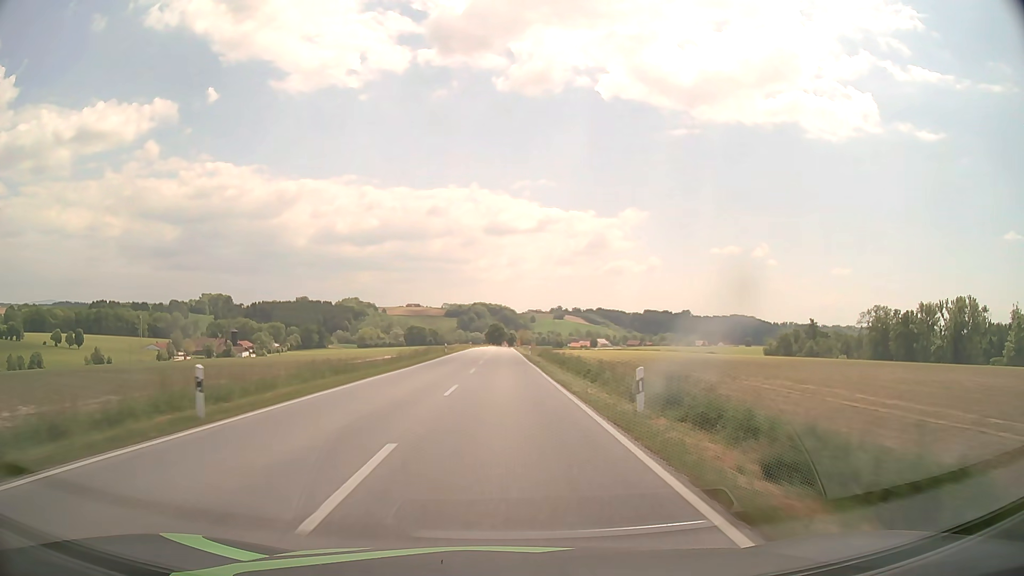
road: secondary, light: Day
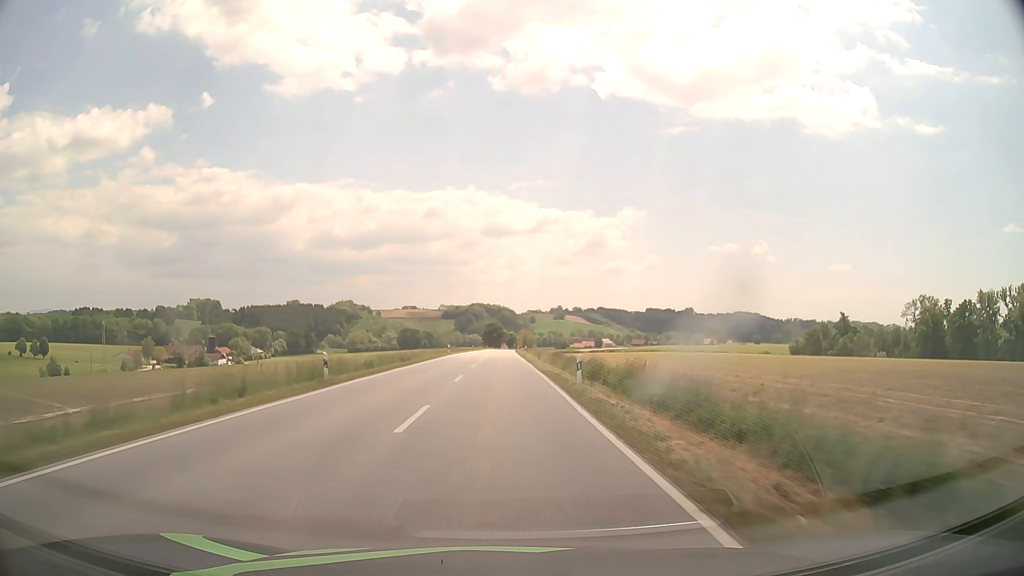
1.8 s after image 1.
(+0.1, +42.5) m; 0°
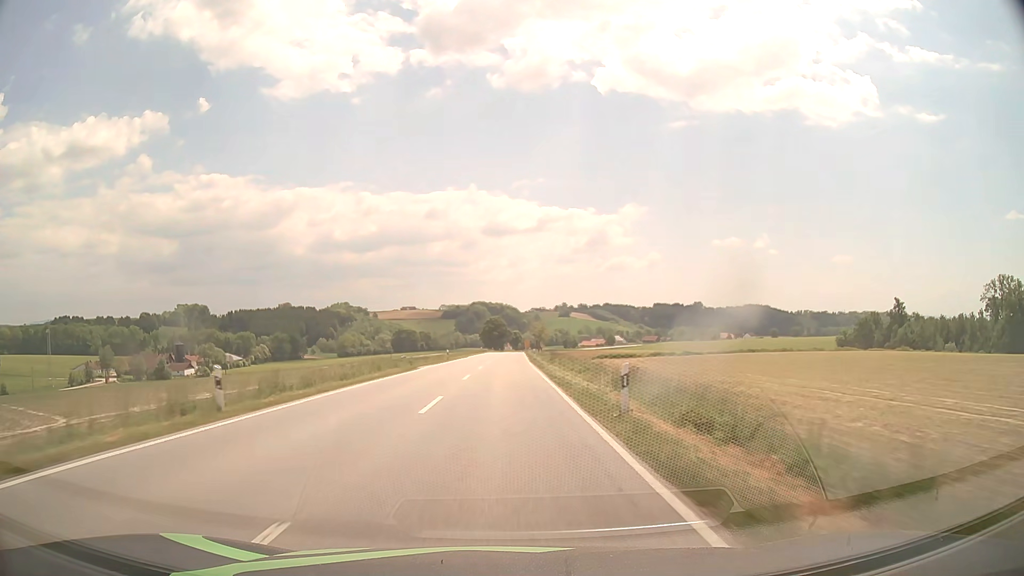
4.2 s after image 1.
(-0.1, +56.7) m; 0°
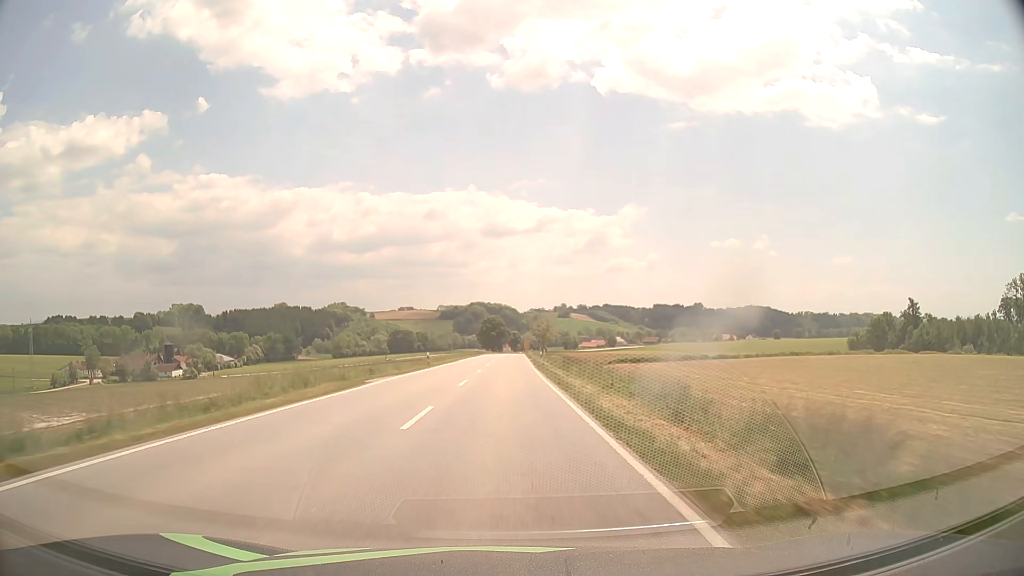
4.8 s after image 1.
(0.0, +14.2) m; 0°
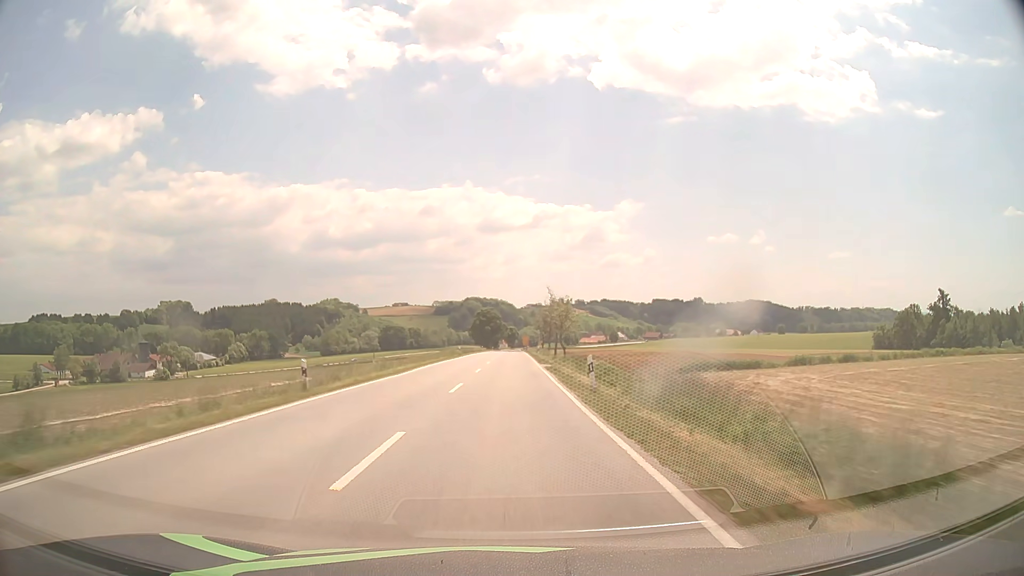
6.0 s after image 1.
(+0.1, +28.5) m; 0°
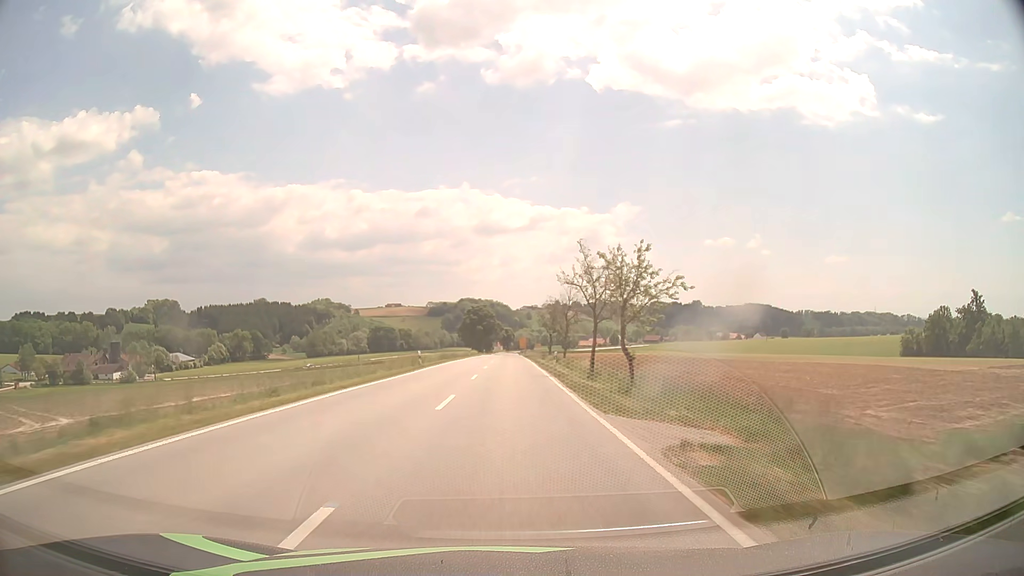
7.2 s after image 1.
(0.0, +28.5) m; 0°
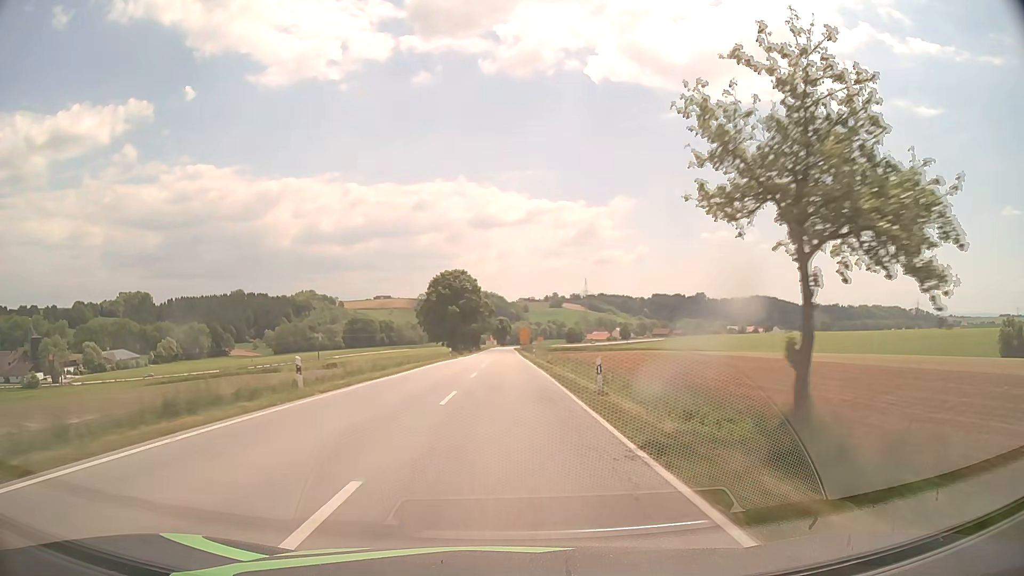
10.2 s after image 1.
(+0.6, +71.1) m; 0°
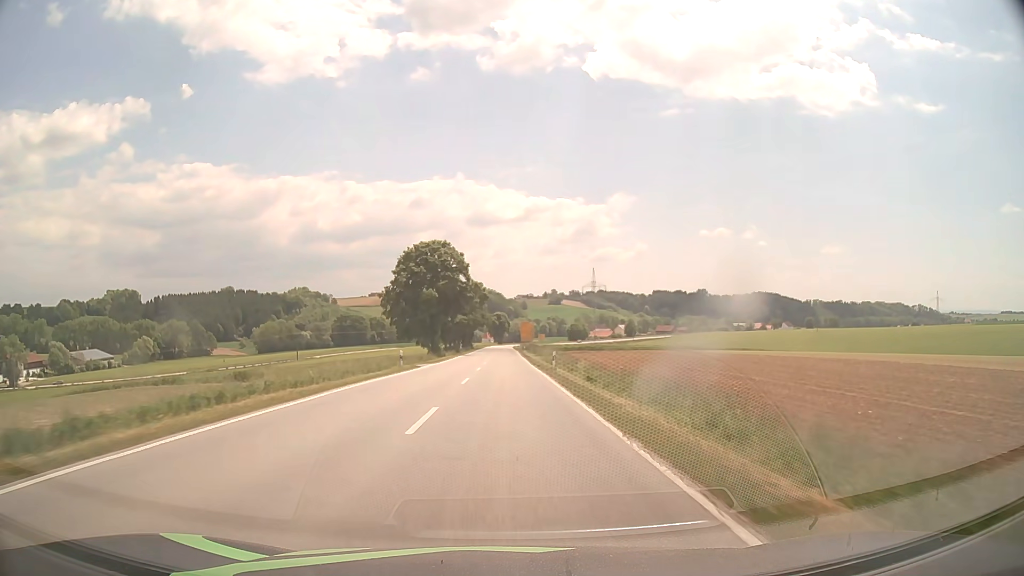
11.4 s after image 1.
(+0.1, +28.5) m; 0°
(0, +10) (0, +20) (0, +30) (0, +40) (0, +50) (0, +60) (0, +70) (0, +80) (0, +90) (0, +100) m
